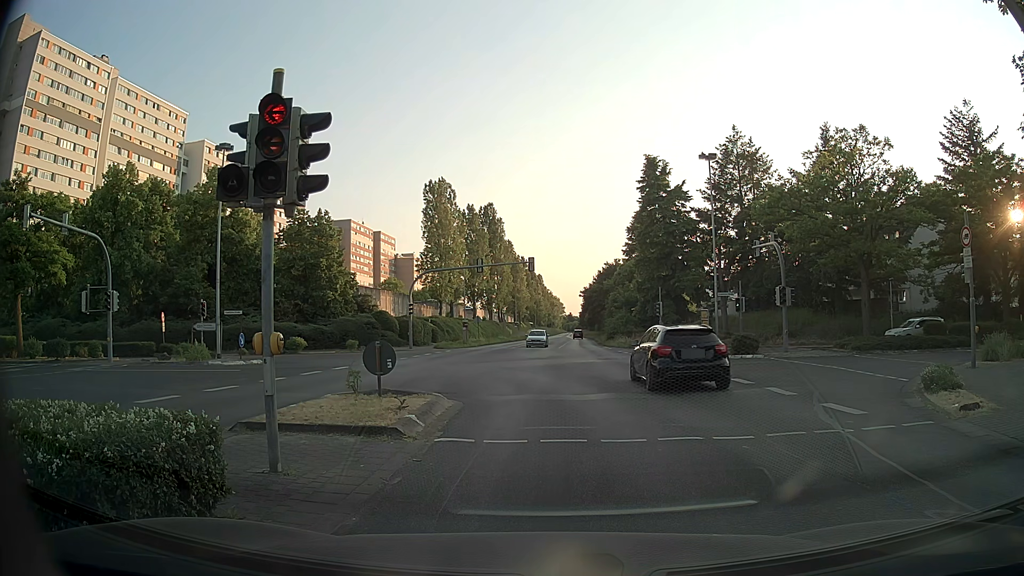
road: secondary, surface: asphalt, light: Day
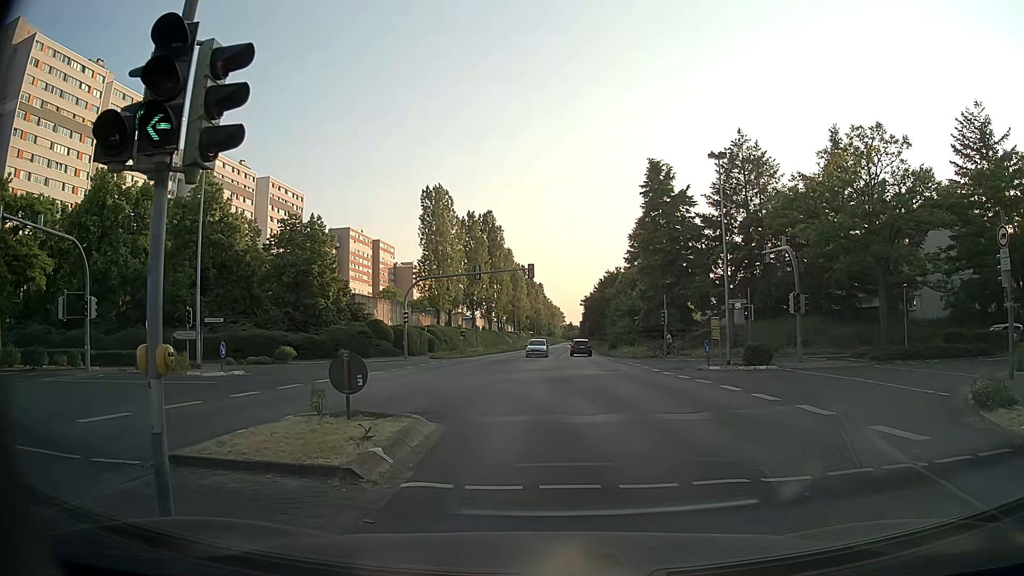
(0.0, +2.1) m; -1°
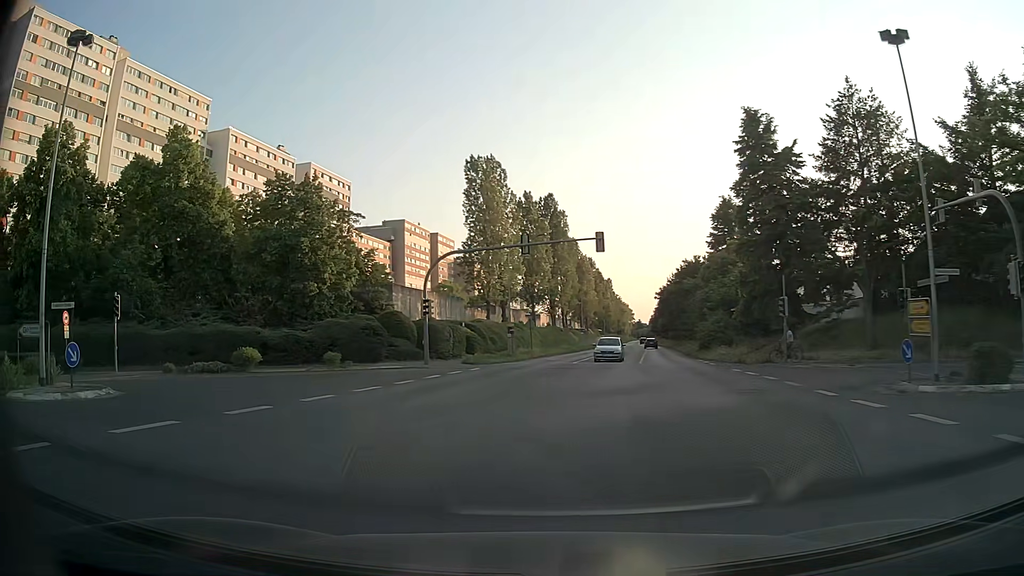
(+0.1, +14.0) m; -5°
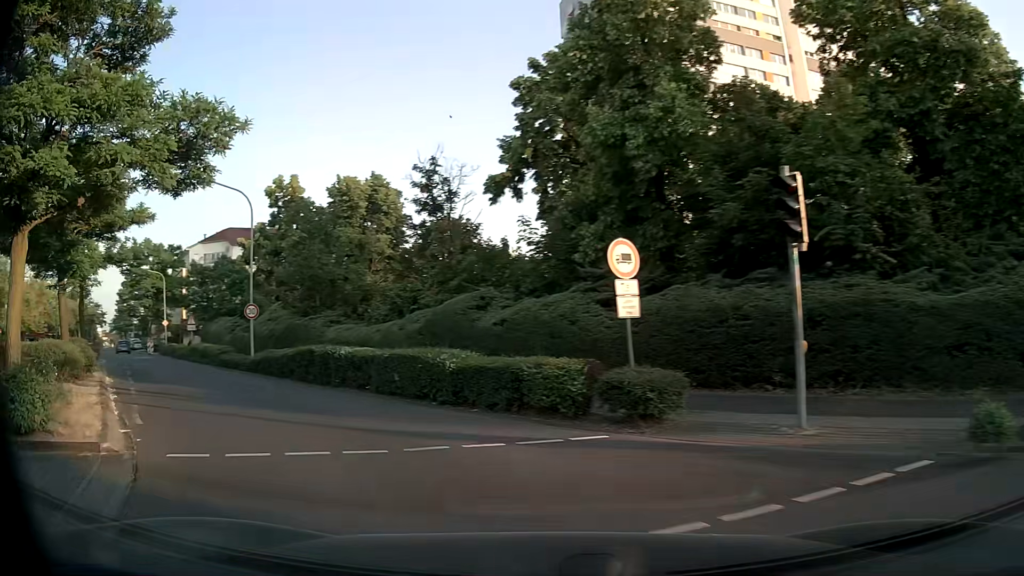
(-10.5, +19.0) m; -63°
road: tertiary
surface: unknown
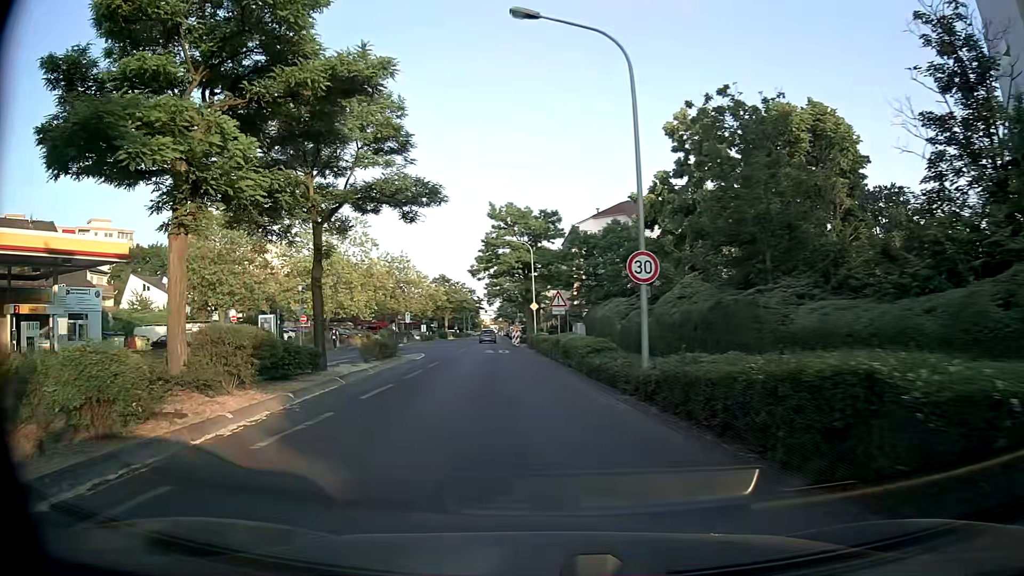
(-5.1, +13.9) m; -36°
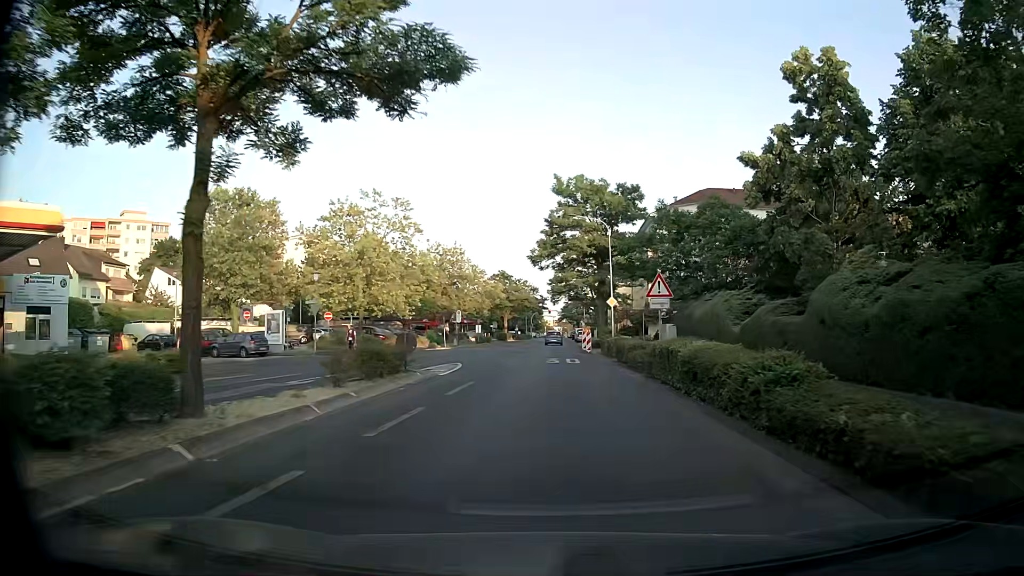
(-0.7, +10.3) m; -5°
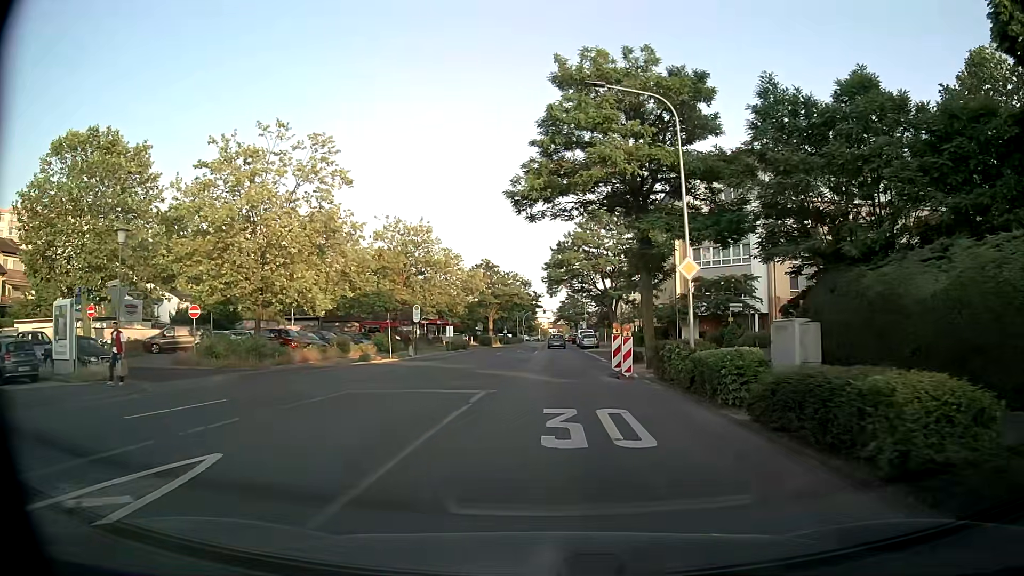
(0.0, +19.9) m; 0°
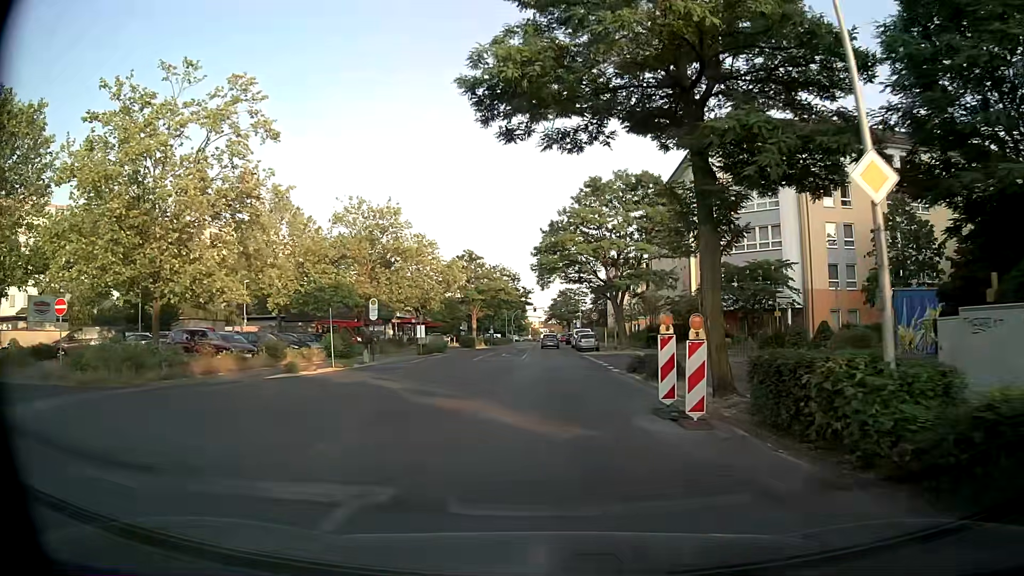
(0.0, +9.8) m; +1°
(0, +10) (0, +20) (0, +30) (0, +40) (0, +50) (0, +60) (0, +70) (0, +80) (0, +90) (0, +100) m
